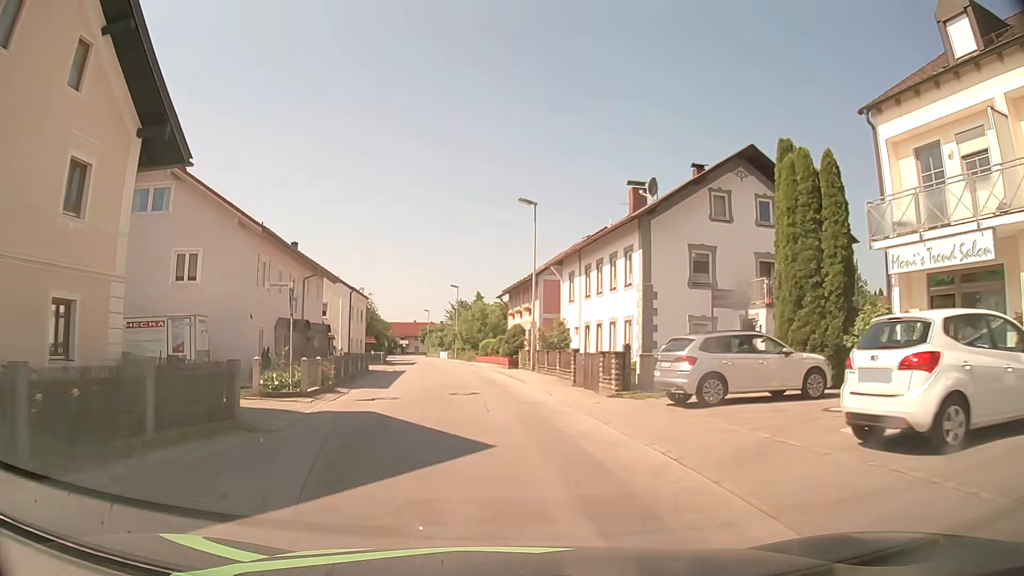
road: tertiary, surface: asphalt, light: Day
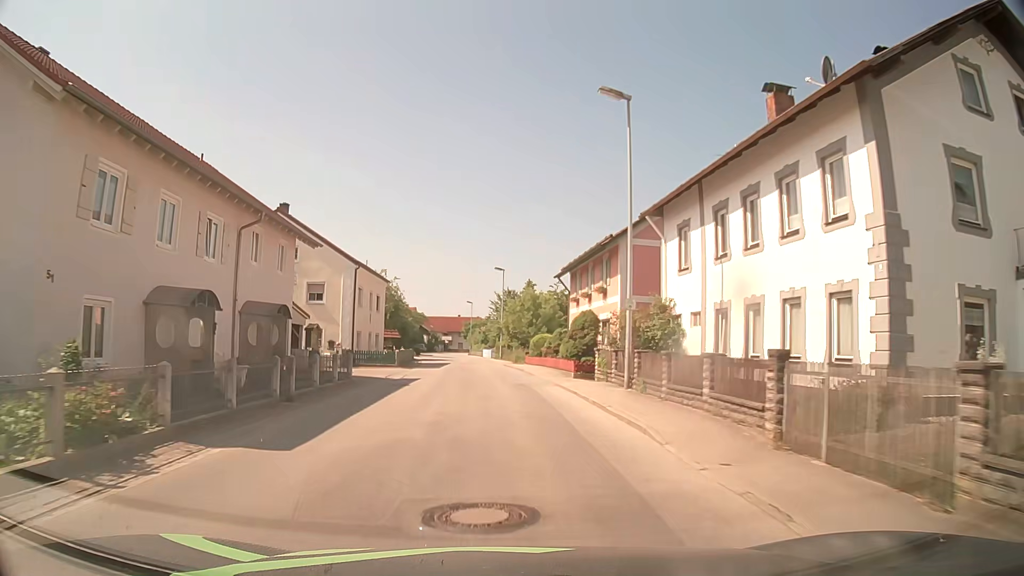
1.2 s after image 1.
(-0.4, +14.4) m; -4°
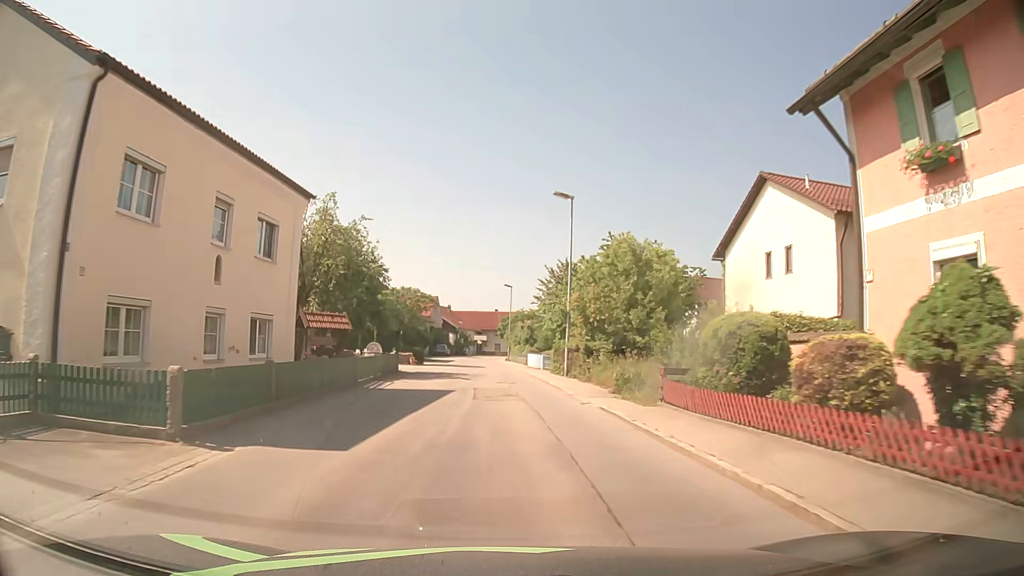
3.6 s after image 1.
(-1.0, +30.3) m; -3°
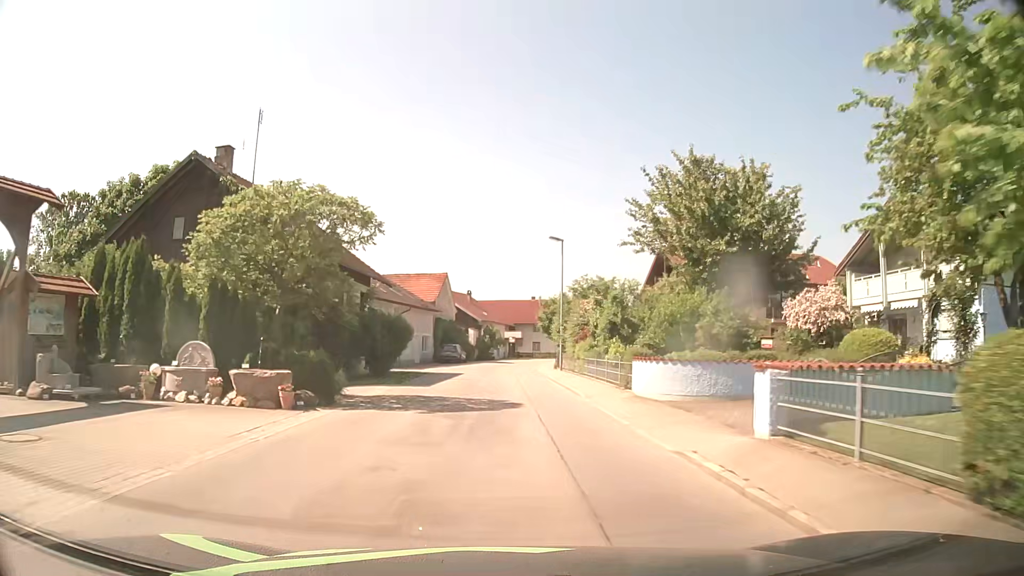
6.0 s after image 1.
(-0.6, +31.2) m; -3°
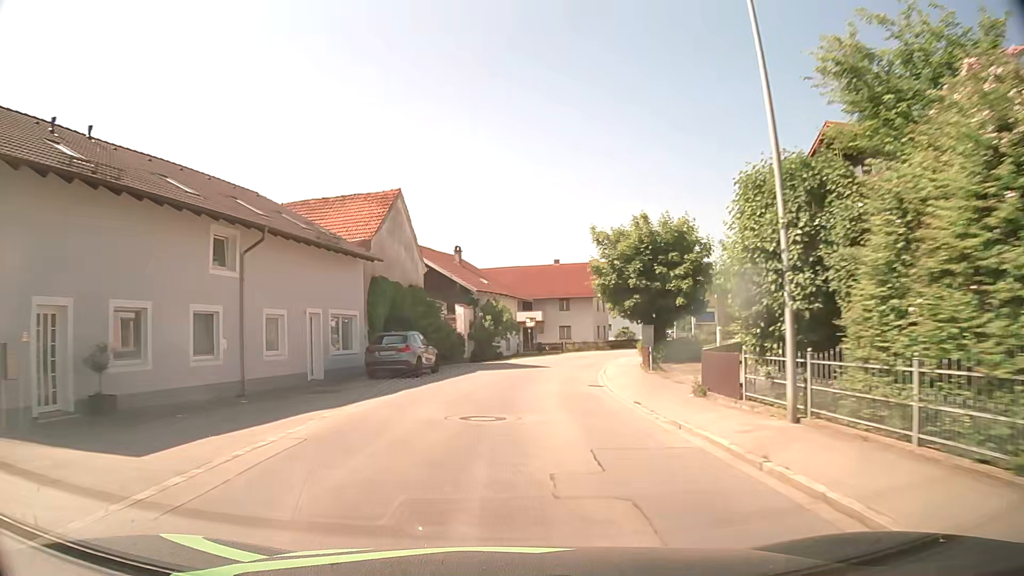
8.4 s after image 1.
(-0.4, +32.2) m; 0°
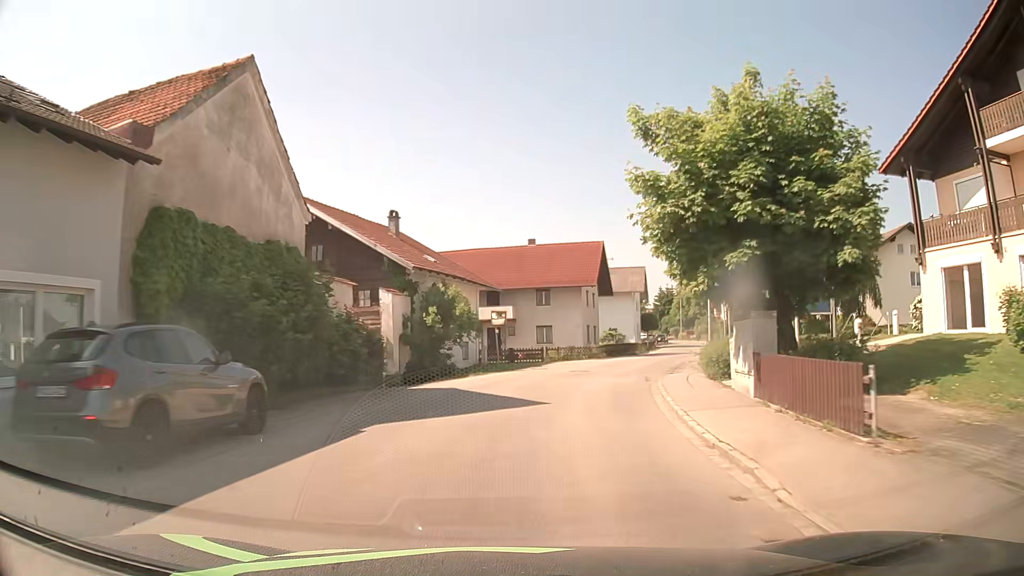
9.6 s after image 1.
(+0.2, +15.9) m; +2°
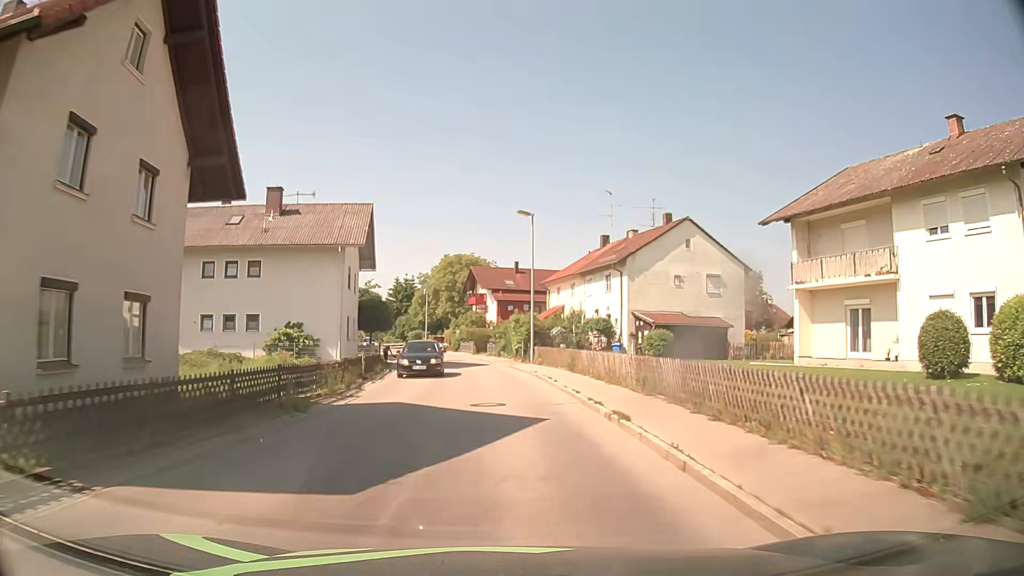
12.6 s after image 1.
(+8.1, +38.0) m; +23°
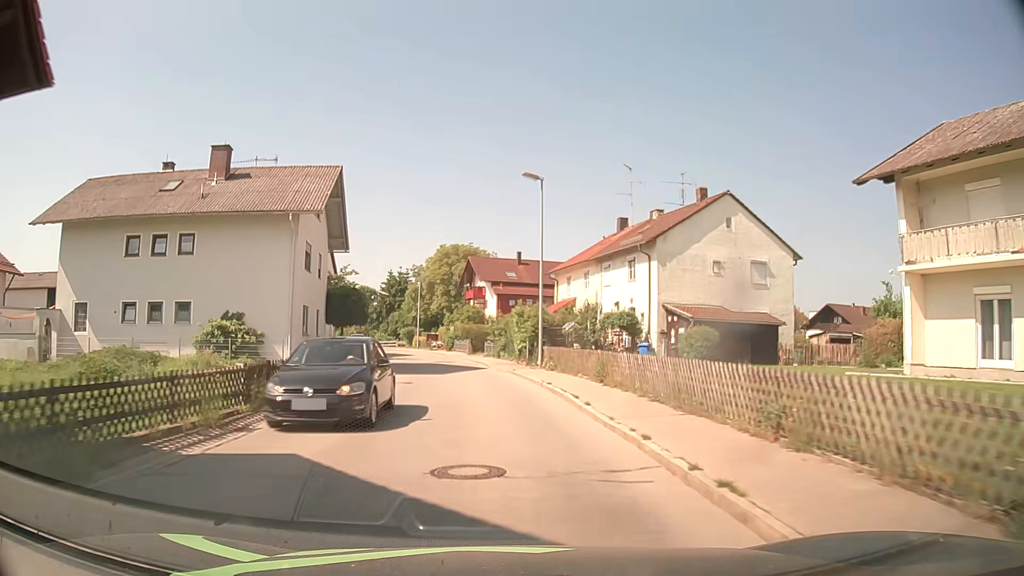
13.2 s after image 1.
(0.0, +8.0) m; 0°
(0, +10) (-1, +20) (-2, +30) (-4, +40) (-6, +50) (-8, +59) (-11, +69) (-15, +78) (-18, +88) (-22, +97) m
